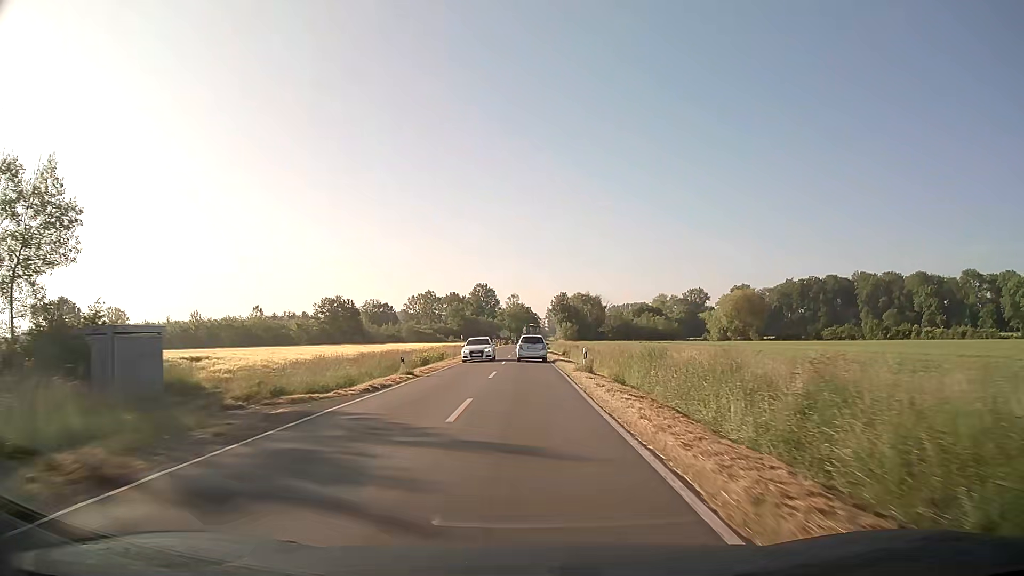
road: secondary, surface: asphalt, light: Day
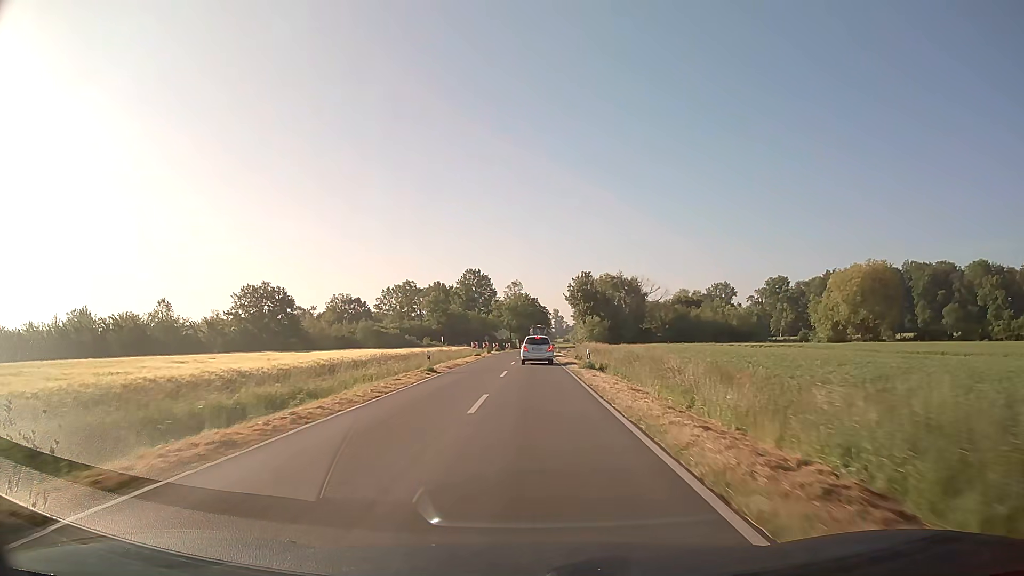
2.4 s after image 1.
(-0.3, +47.0) m; -1°
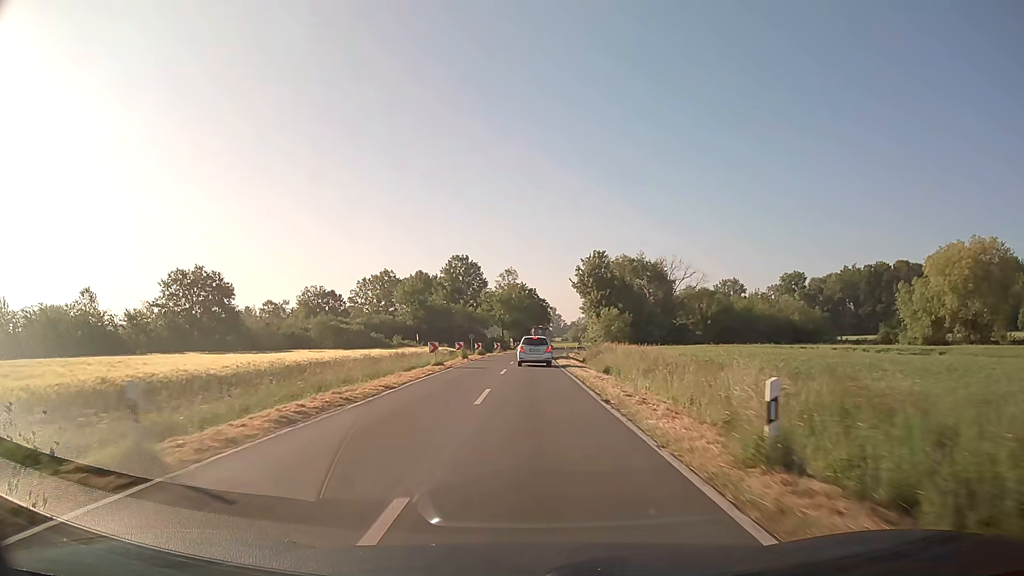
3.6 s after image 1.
(+0.1, +22.8) m; 0°
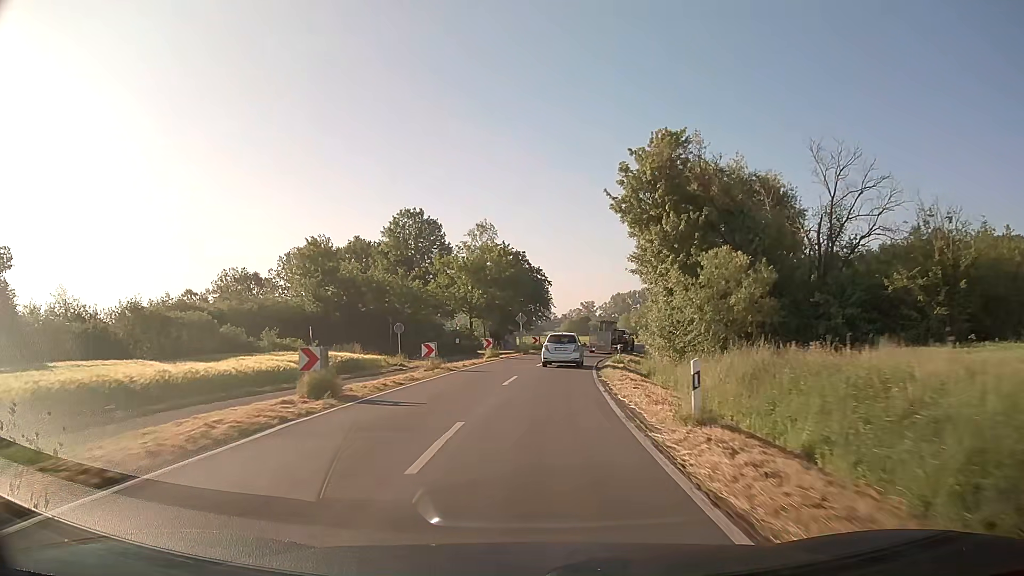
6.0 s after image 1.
(+0.3, +43.5) m; +1°
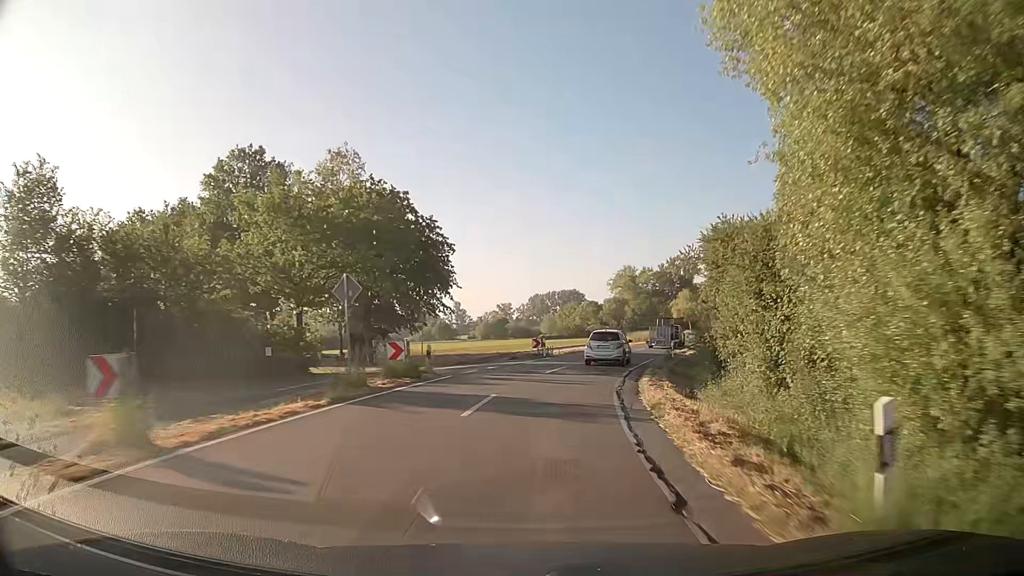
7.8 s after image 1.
(+1.6, +31.6) m; +7°
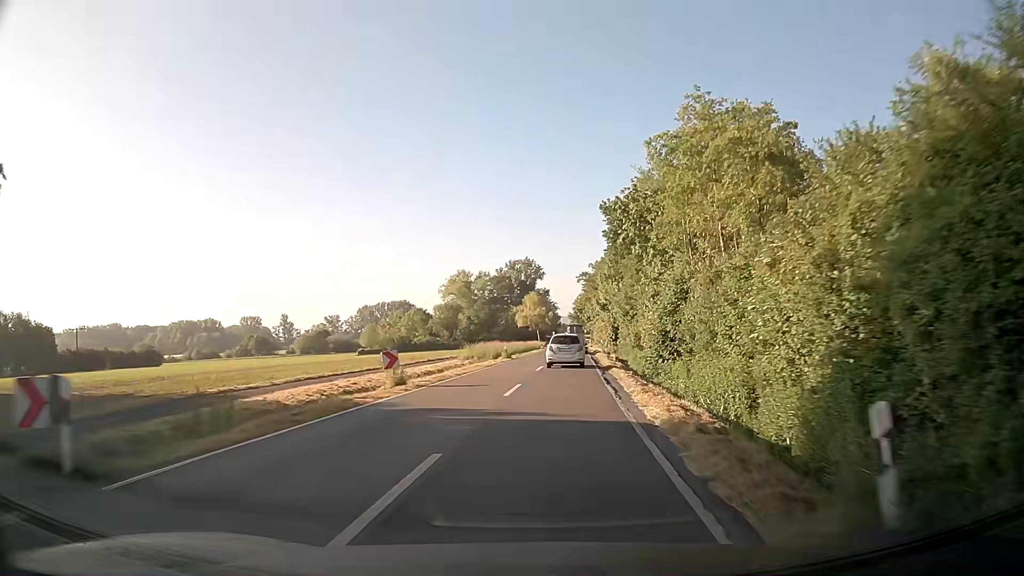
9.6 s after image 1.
(+3.7, +31.1) m; +14°
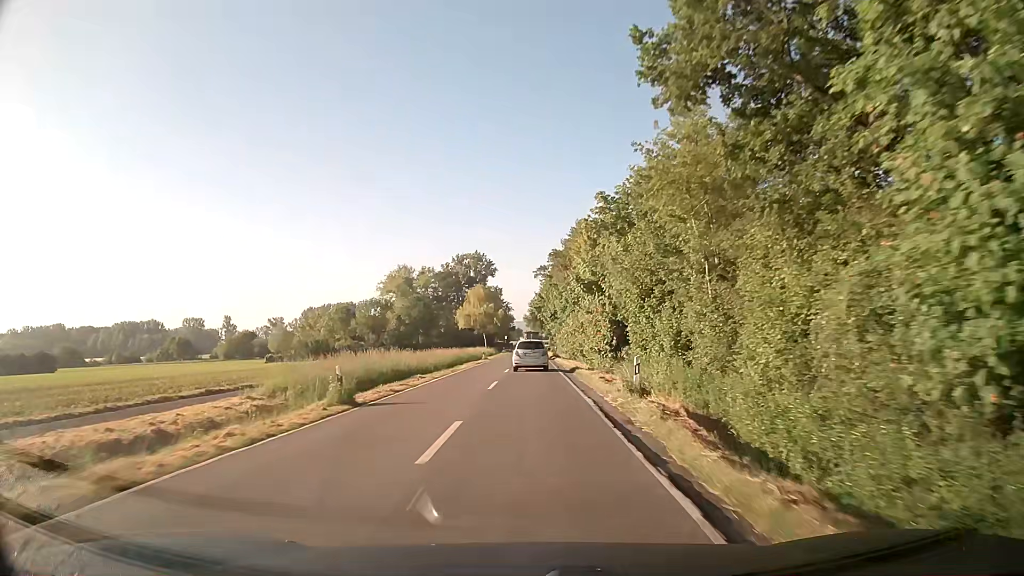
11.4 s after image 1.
(+1.8, +32.5) m; +4°
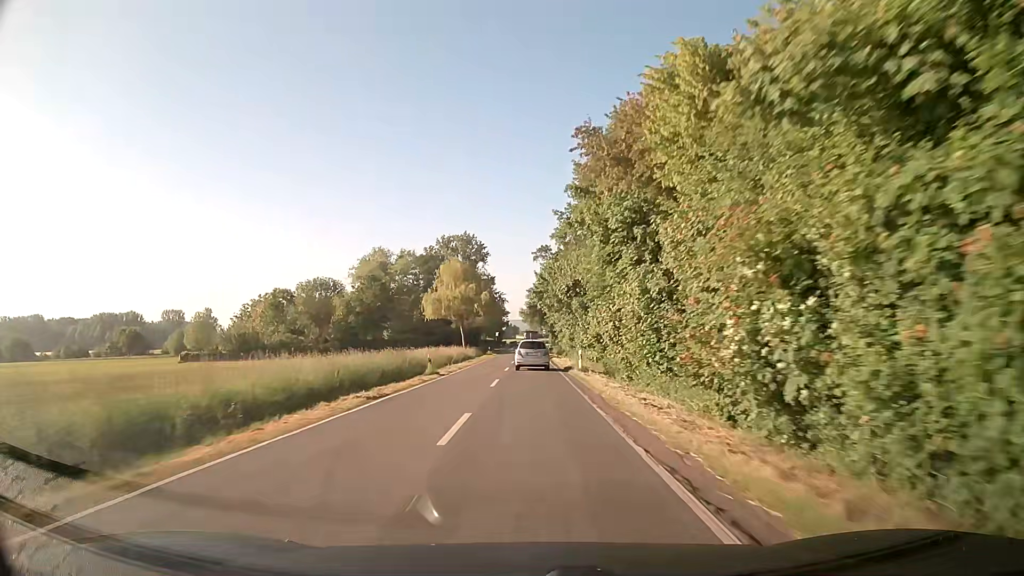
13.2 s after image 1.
(0.0, +35.2) m; 0°
(0, +10) (0, +20) (0, +30) (0, +40) (0, +50) (0, +60) (0, +70) (0, +80) (0, +90) (0, +100) m
